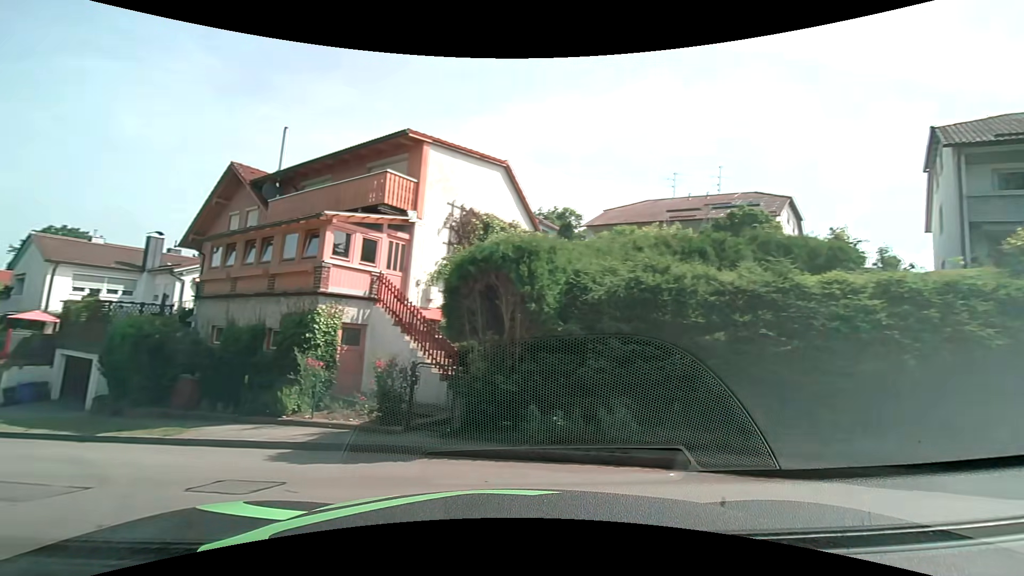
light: Day
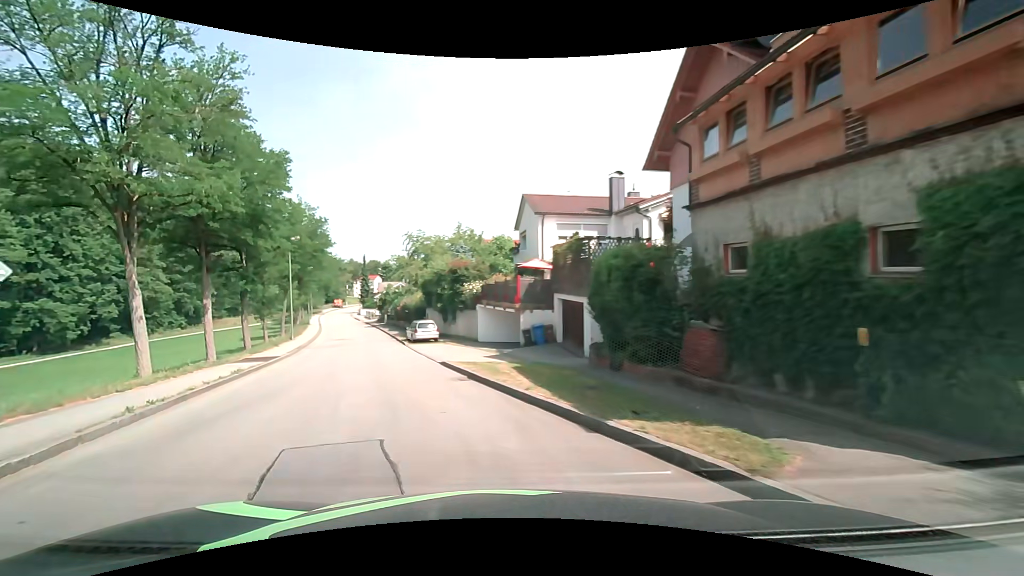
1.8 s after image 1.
(-4.2, +7.9) m; -47°
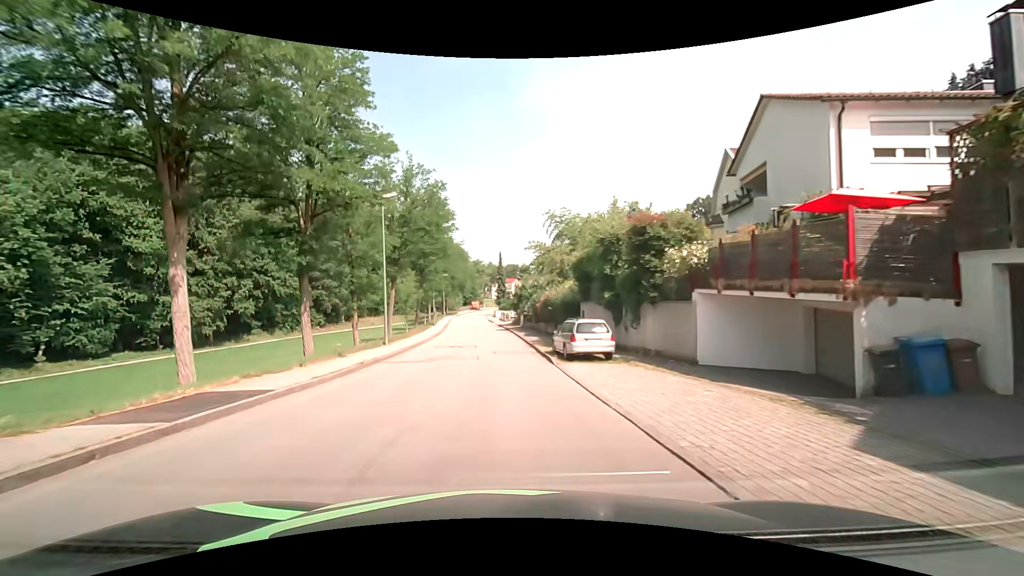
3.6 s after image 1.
(-2.9, +15.7) m; -15°
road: unclassified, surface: asphalt
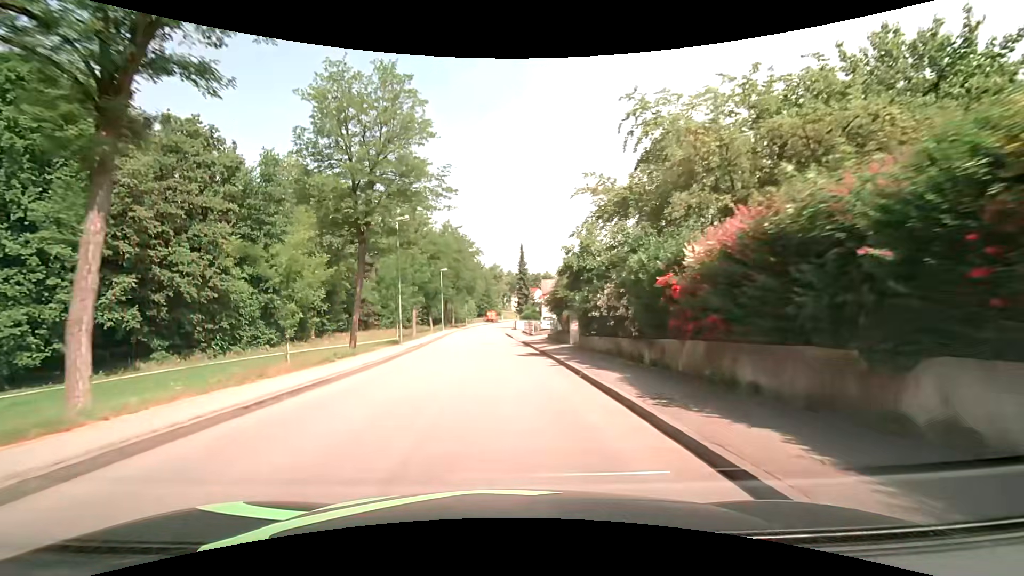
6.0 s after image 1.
(-0.6, +28.1) m; -2°
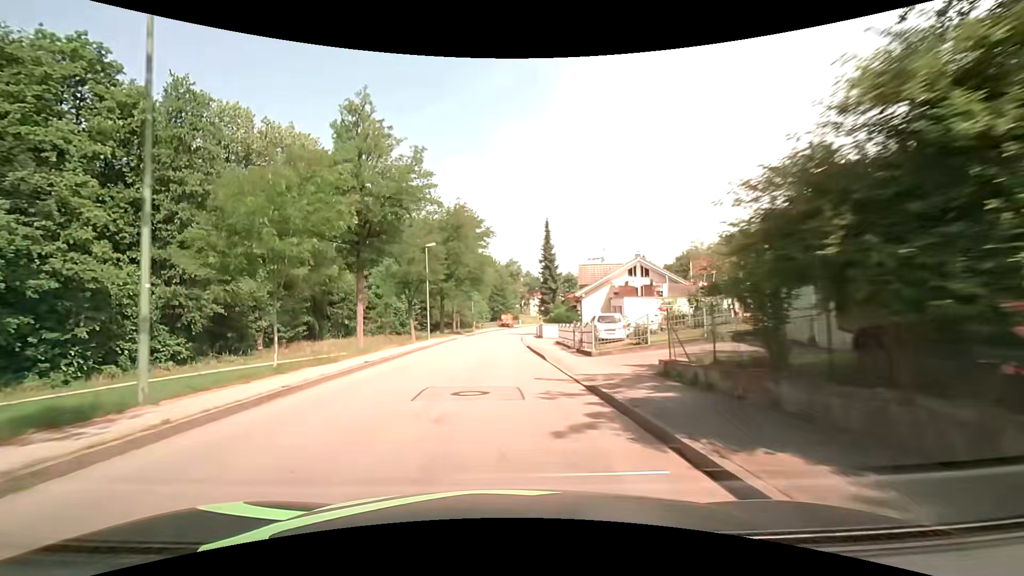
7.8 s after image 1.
(-0.3, +22.8) m; -2°
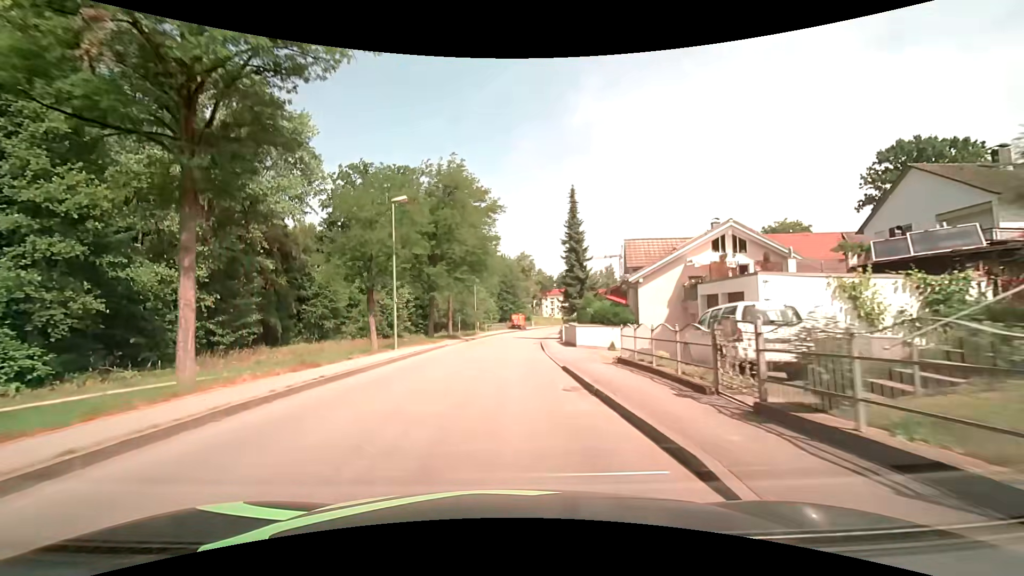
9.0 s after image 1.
(-0.2, +15.4) m; -1°
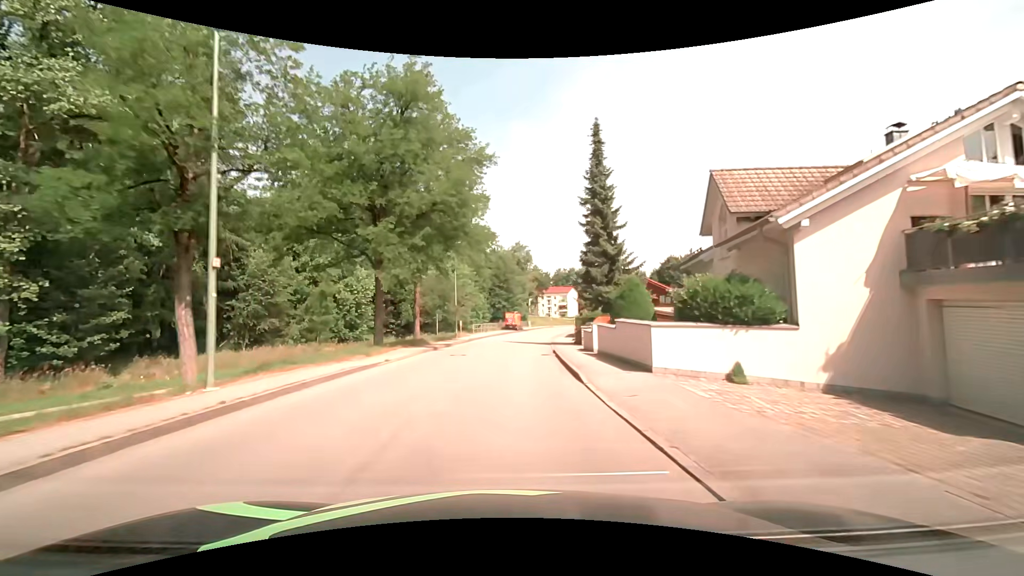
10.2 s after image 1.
(0.0, +15.4) m; +1°
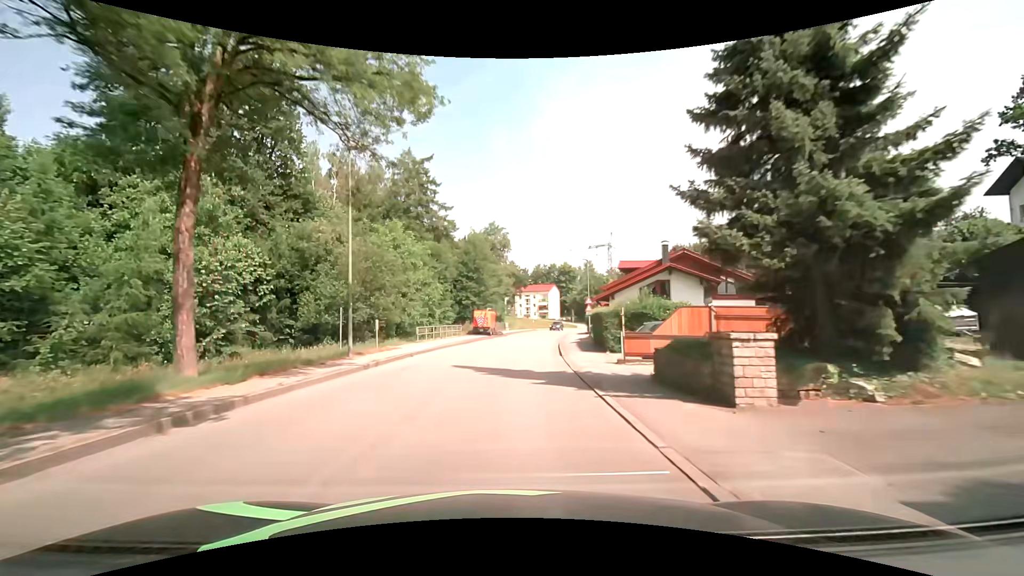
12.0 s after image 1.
(+0.5, +23.1) m; +3°
(0, +10) (0, +20) (+1, +30) (+2, +40) (+3, +50) (+5, +60) (+6, +70) (+8, +79) (+11, +89) (+14, +99) m
